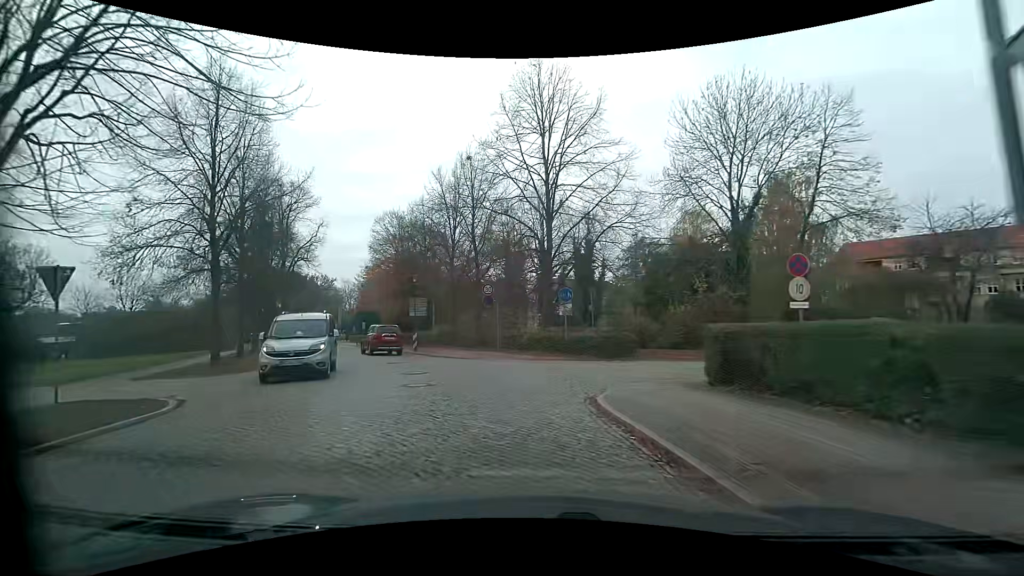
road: residential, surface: sett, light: Day
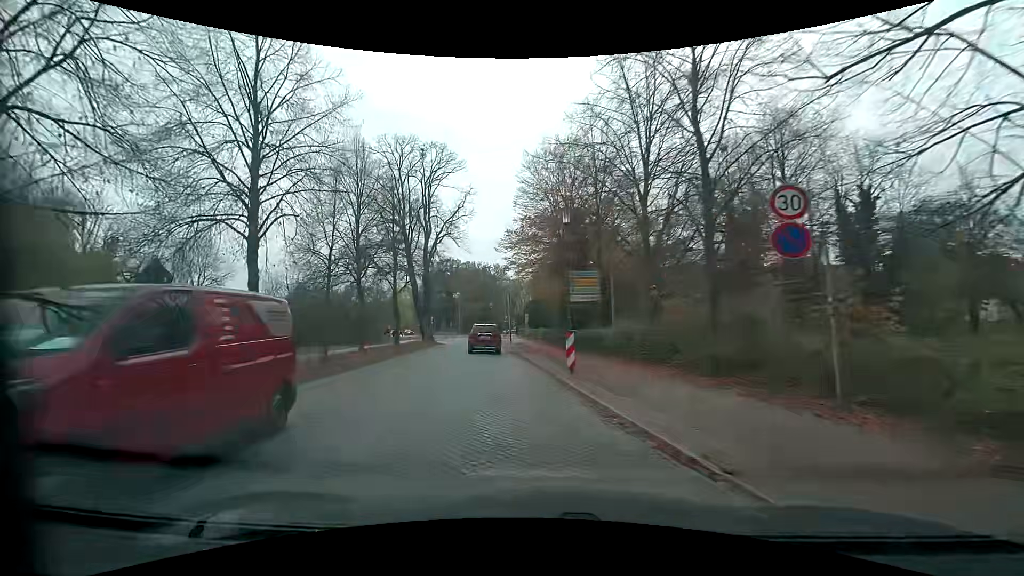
(-2.8, +17.3) m; -21°
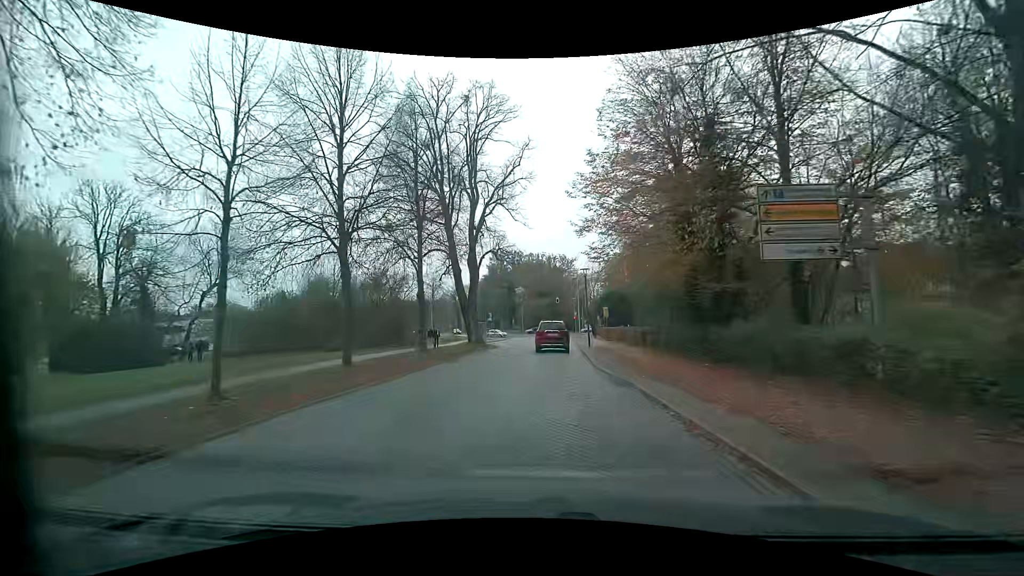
(-1.1, +12.9) m; -7°
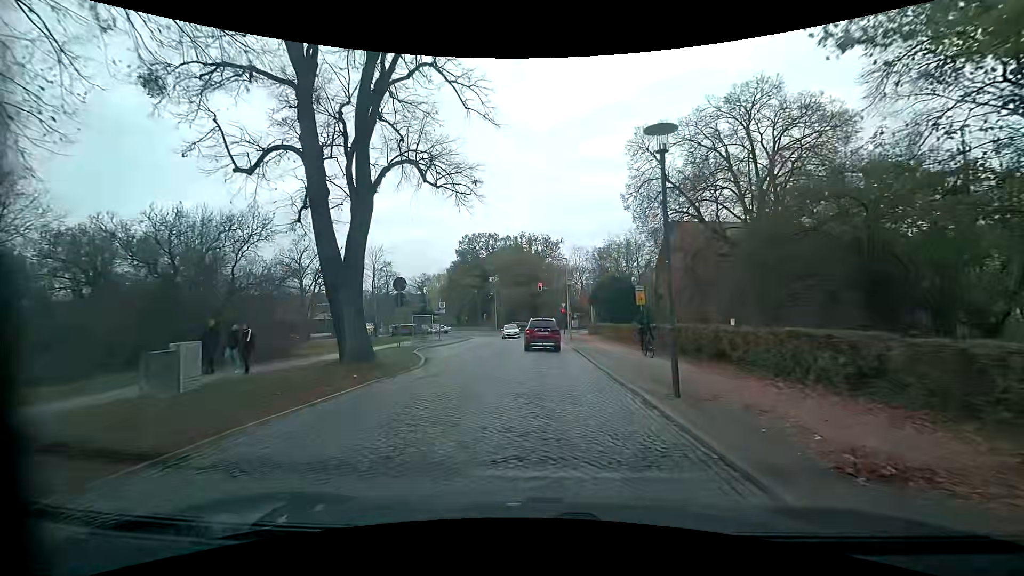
(+0.4, +21.5) m; +4°
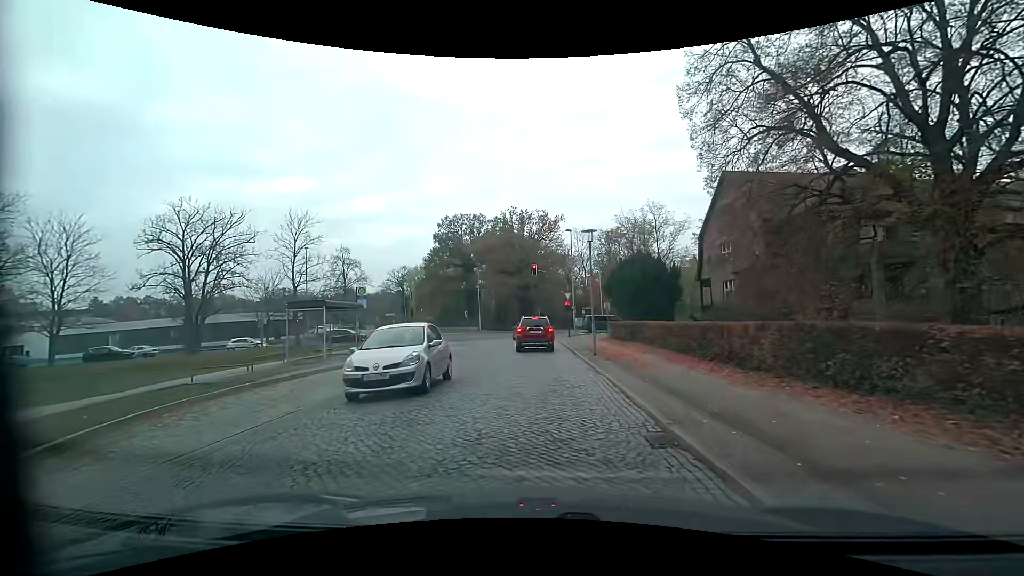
(0.0, +19.4) m; -1°
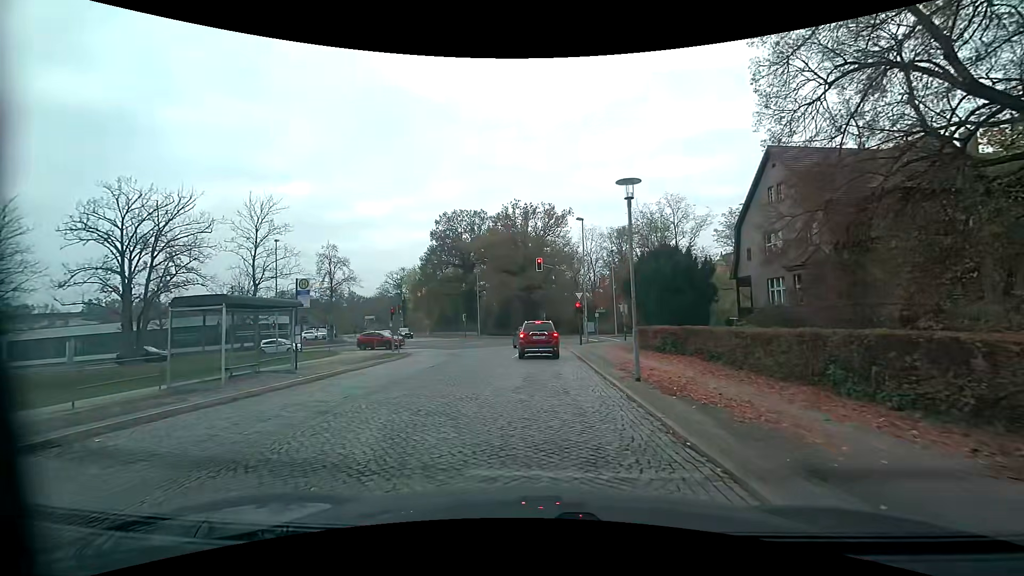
(0.0, +7.1) m; 0°
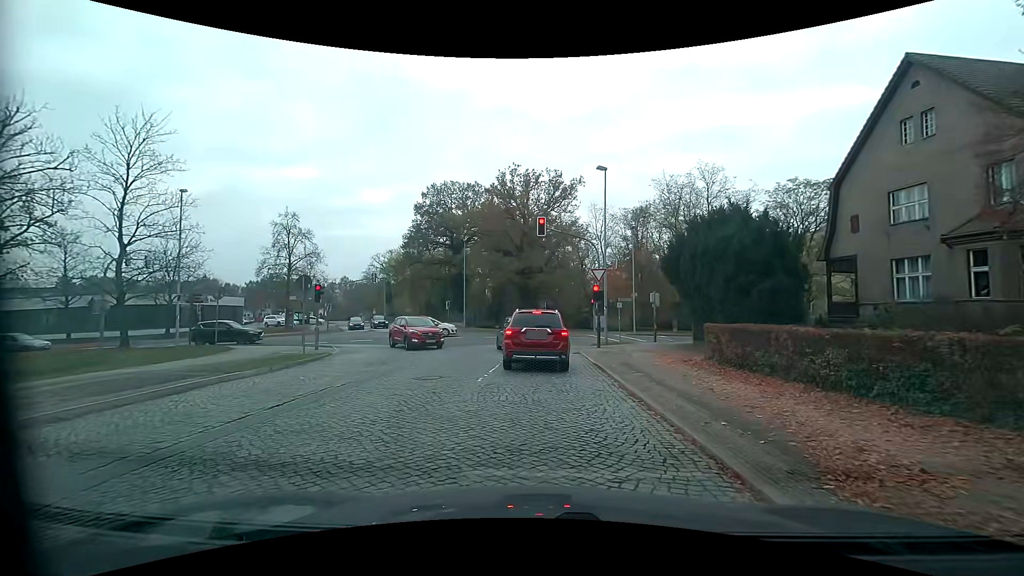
(+0.1, +11.9) m; +2°
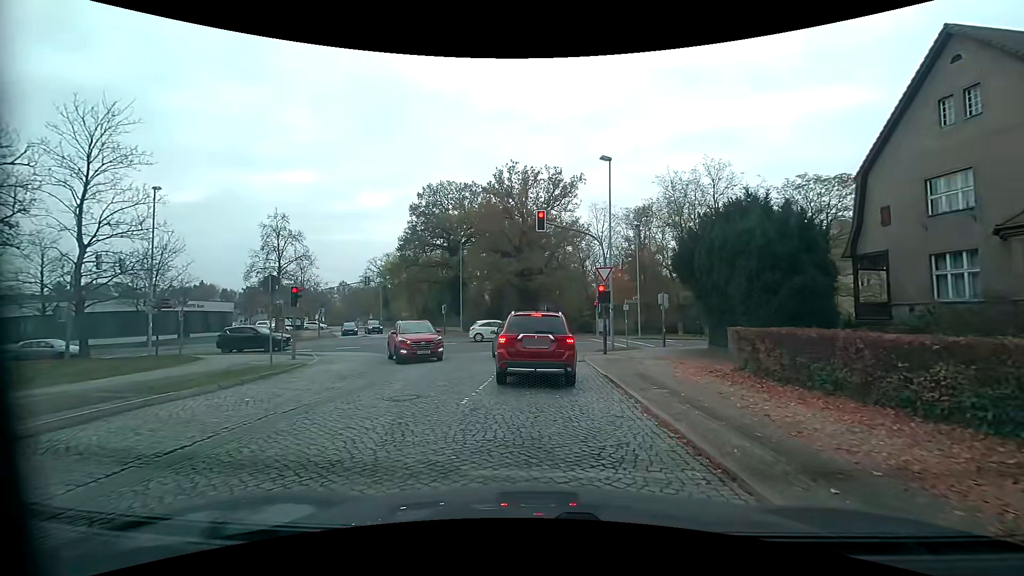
(-0.1, +2.2) m; -2°
